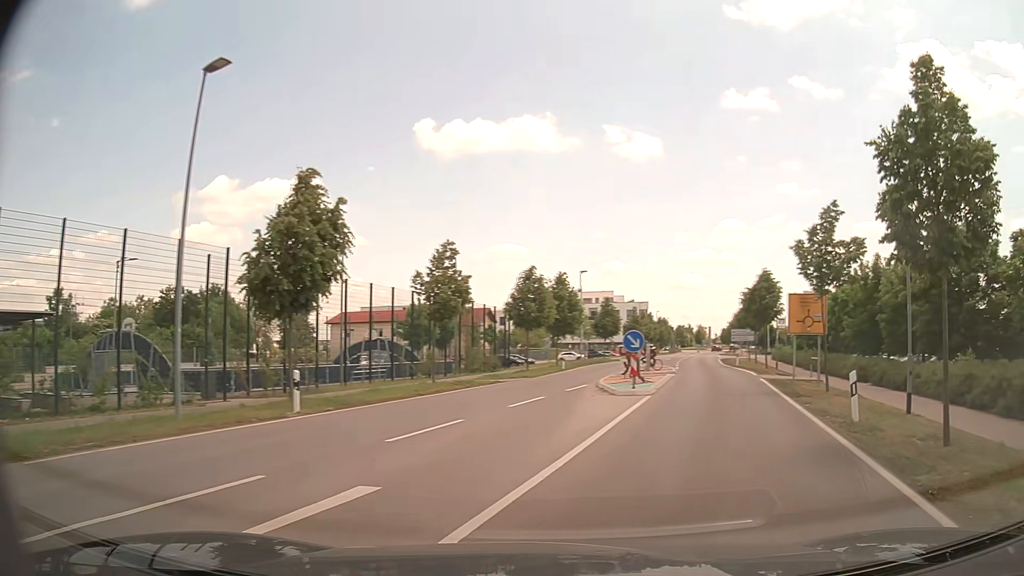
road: tertiary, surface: asphalt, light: Day
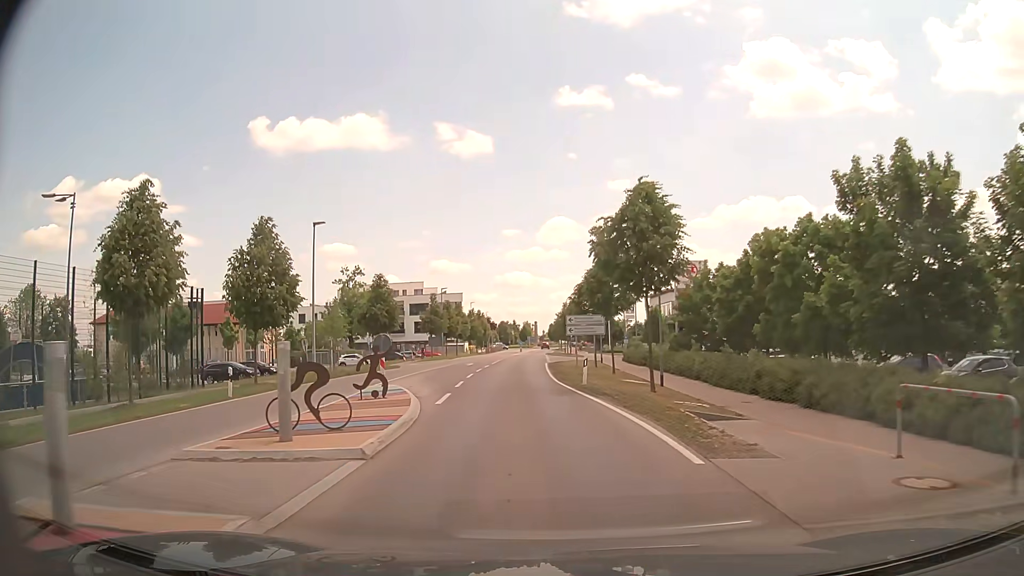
(+6.6, +23.5) m; +17°
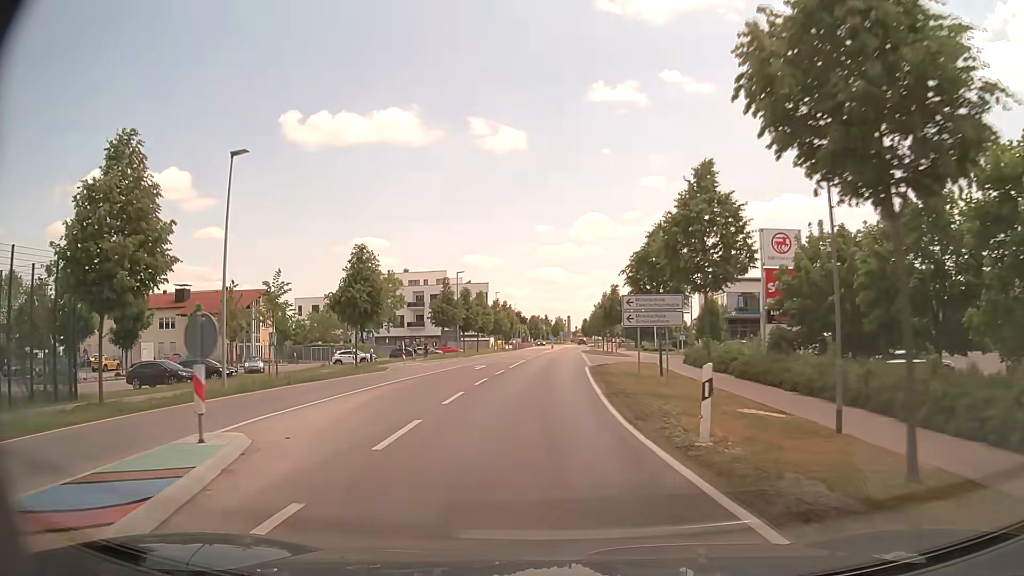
(-0.3, +13.5) m; -3°
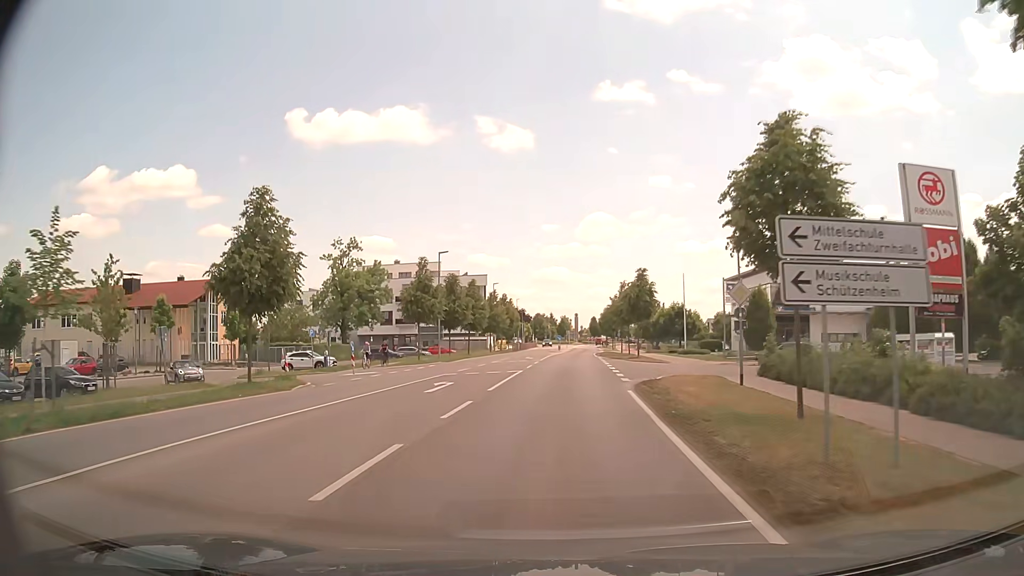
(-0.2, +14.8) m; 0°
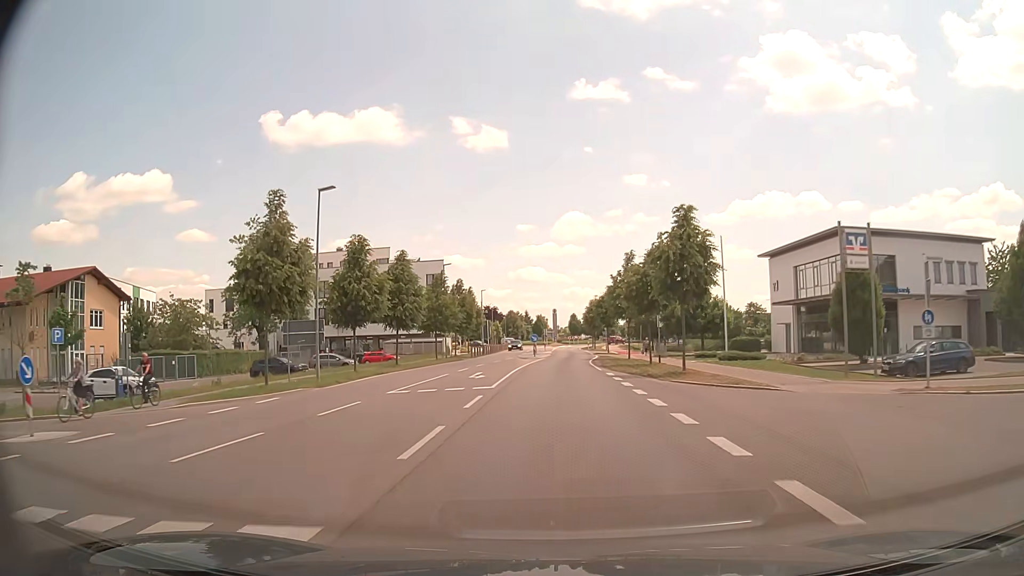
(+0.4, +23.2) m; +2°
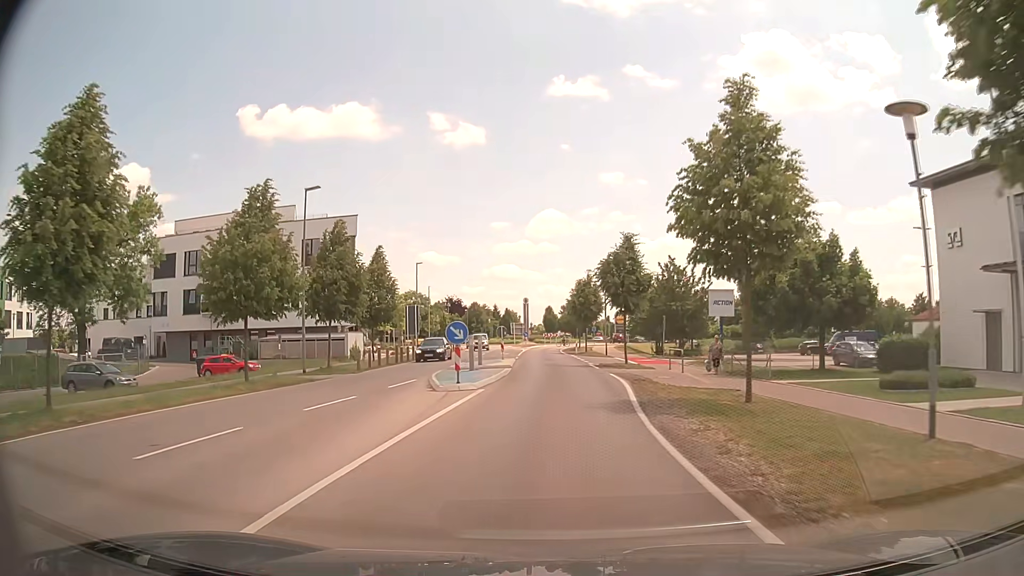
(+0.5, +31.2) m; +2°
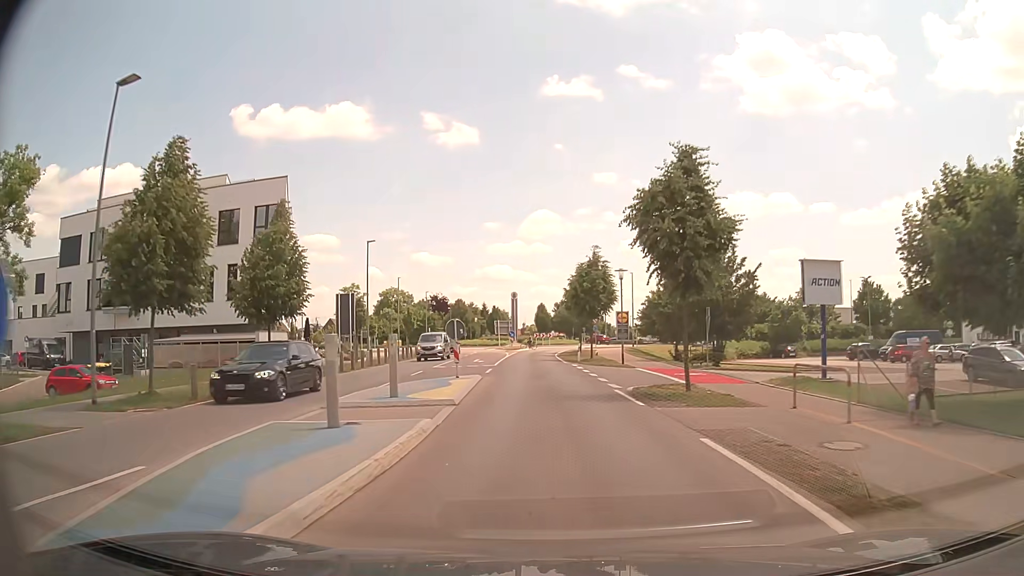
(+0.1, +15.5) m; +1°
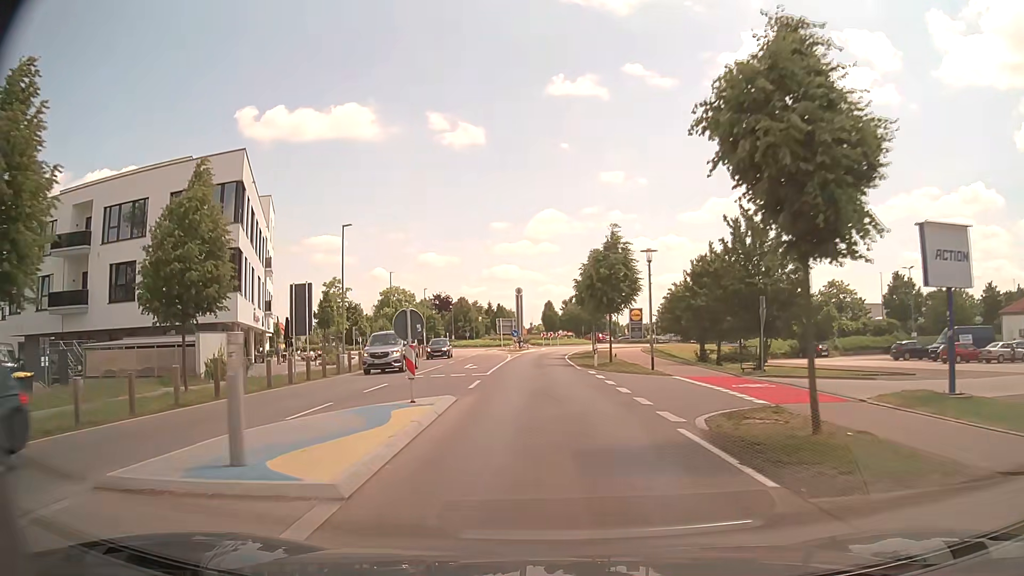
(0.0, +7.7) m; 0°
